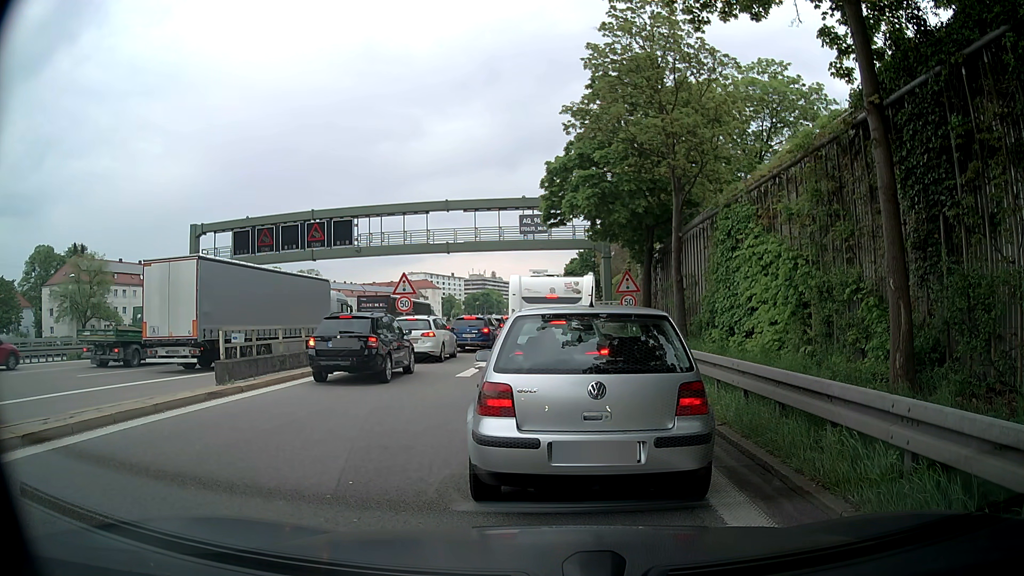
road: motorway_link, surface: asphalt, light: Day
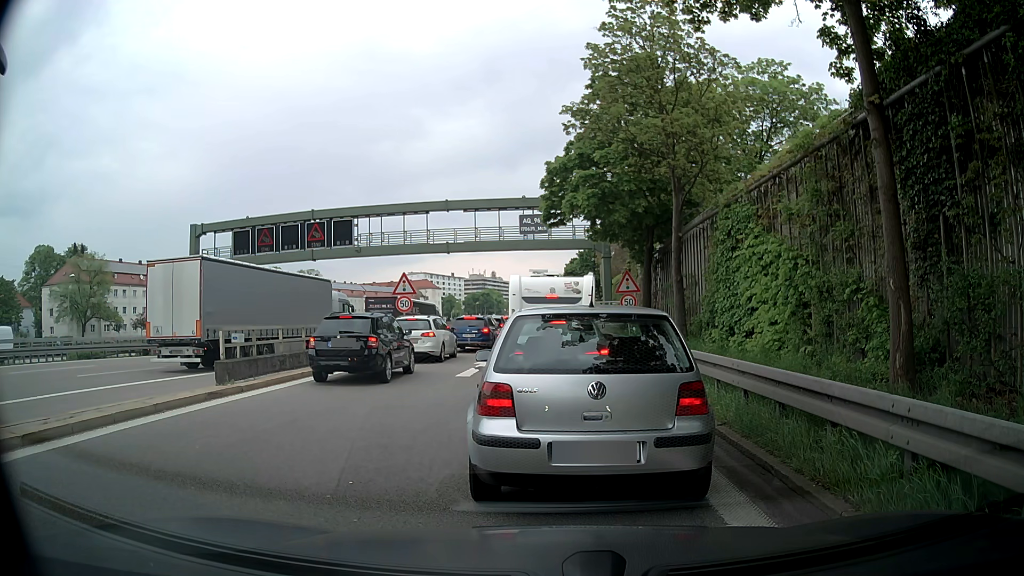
(0.0, 0.0) m; 0°
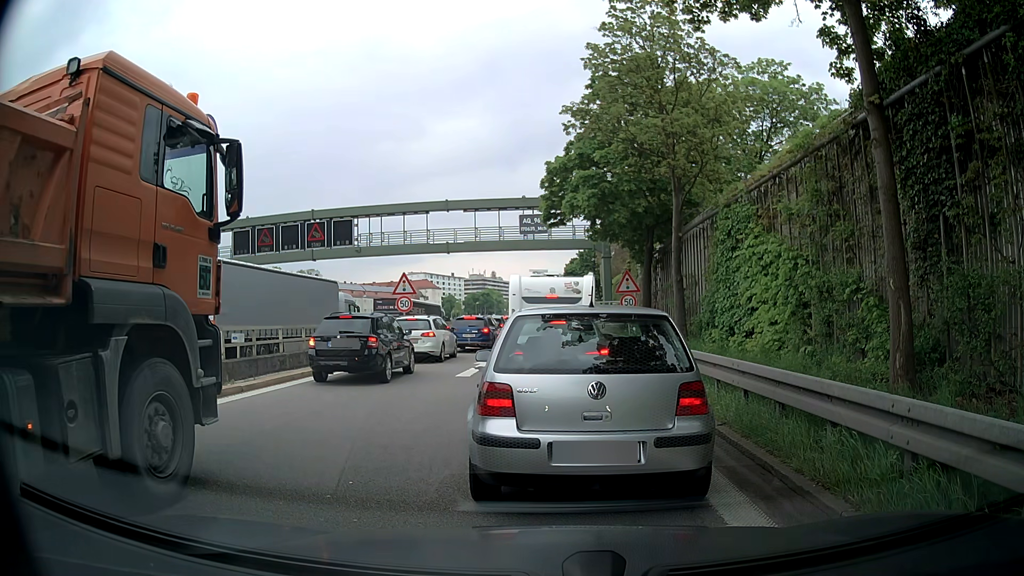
(0.0, 0.0) m; 0°
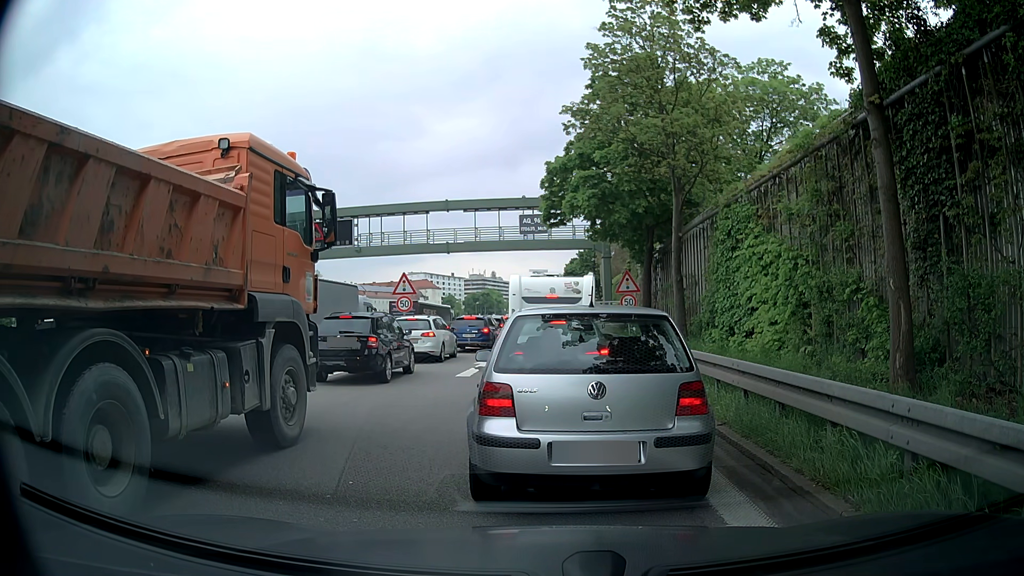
(0.0, 0.0) m; 0°
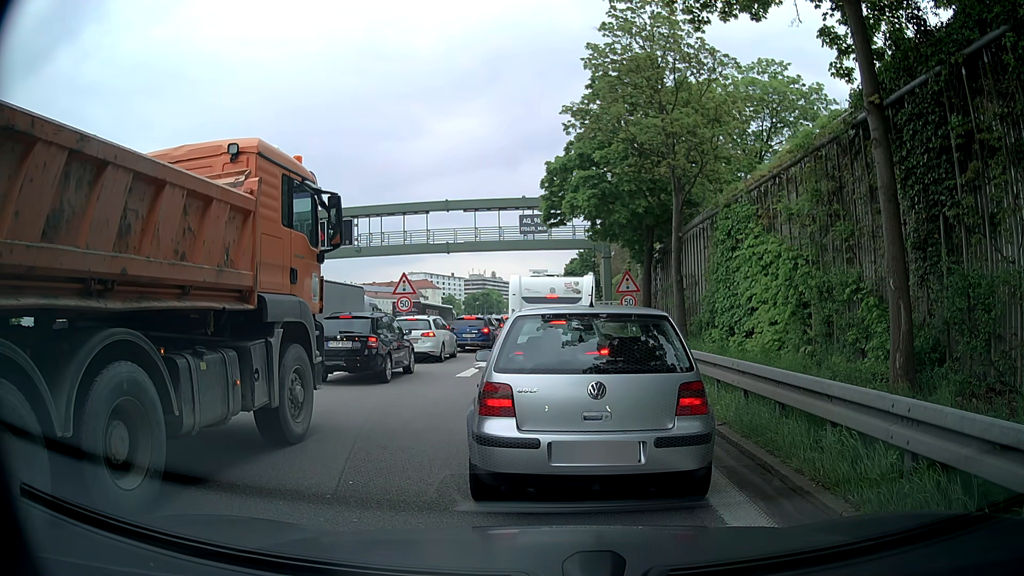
(0.0, 0.0) m; 0°
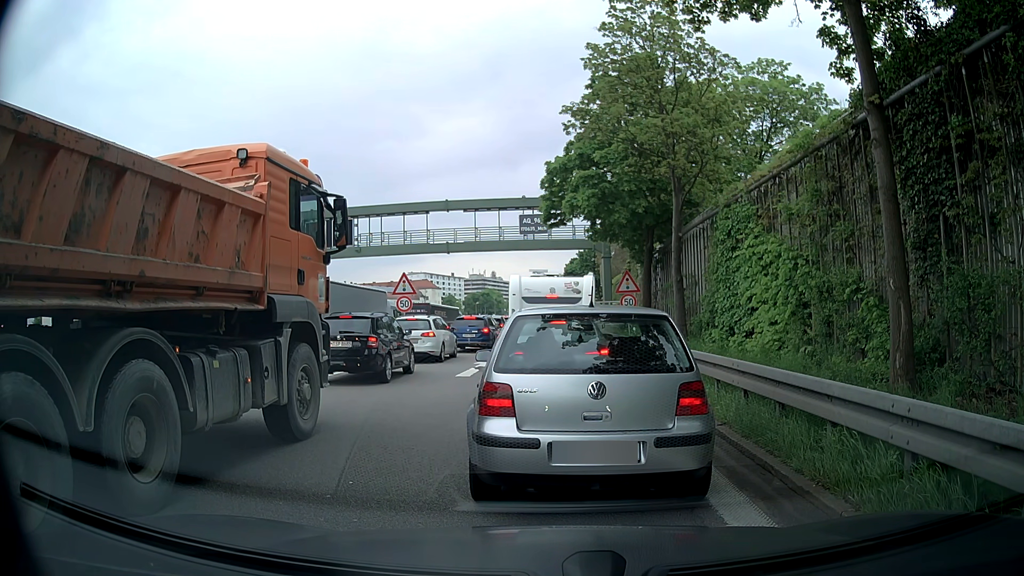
(0.0, 0.0) m; 0°
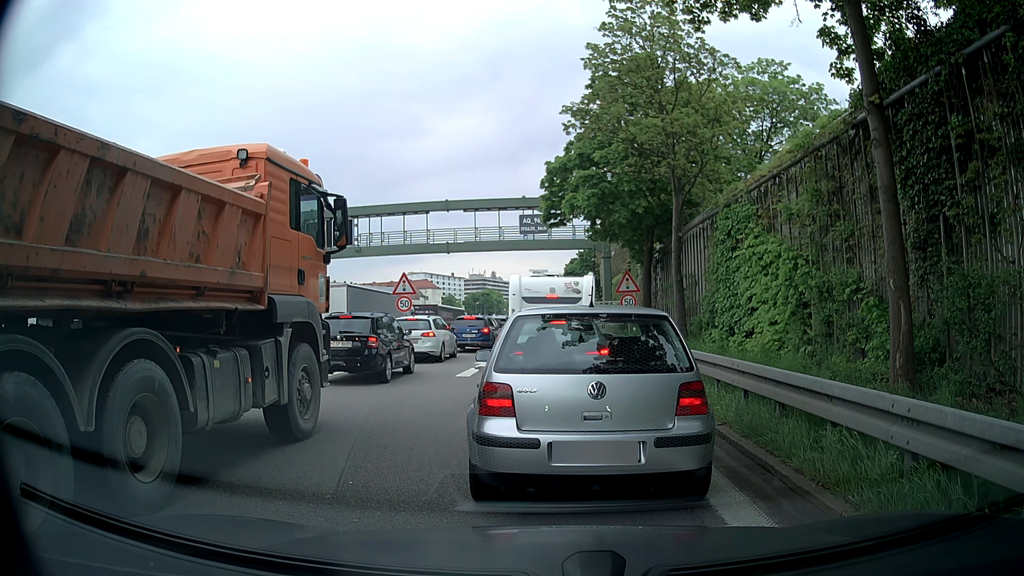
(0.0, 0.0) m; 0°
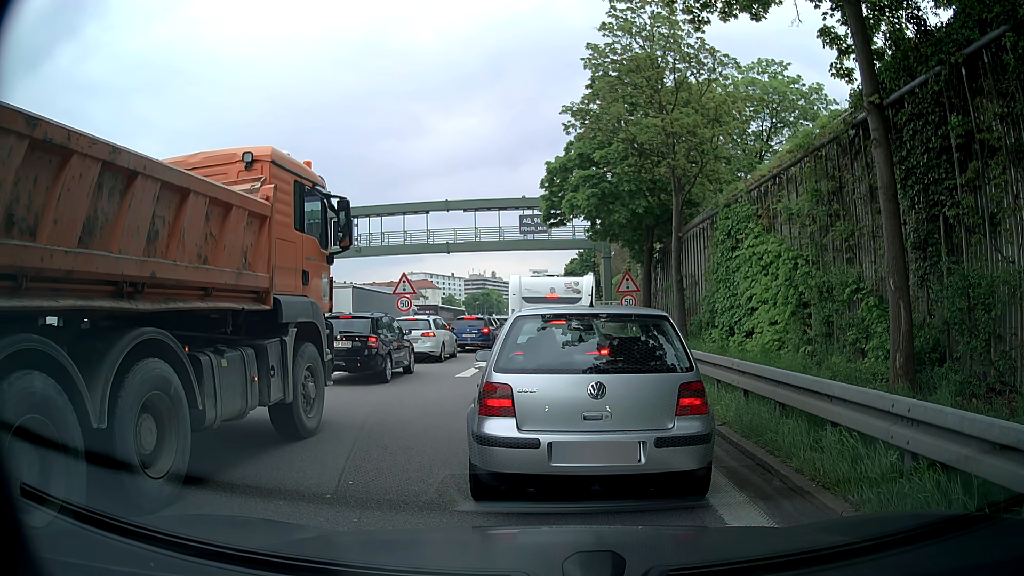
(0.0, 0.0) m; 0°
